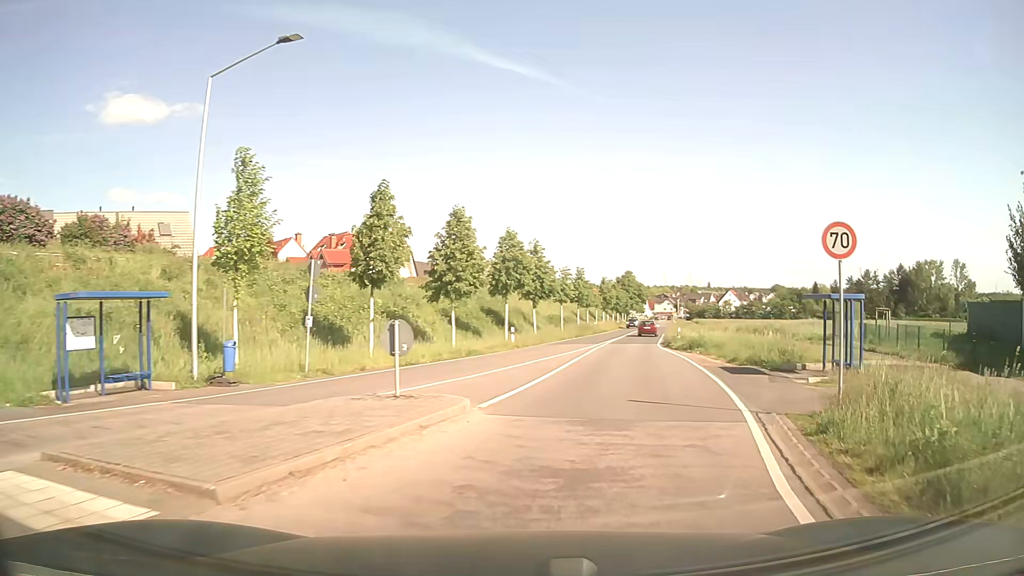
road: unclassified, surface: asphalt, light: Day
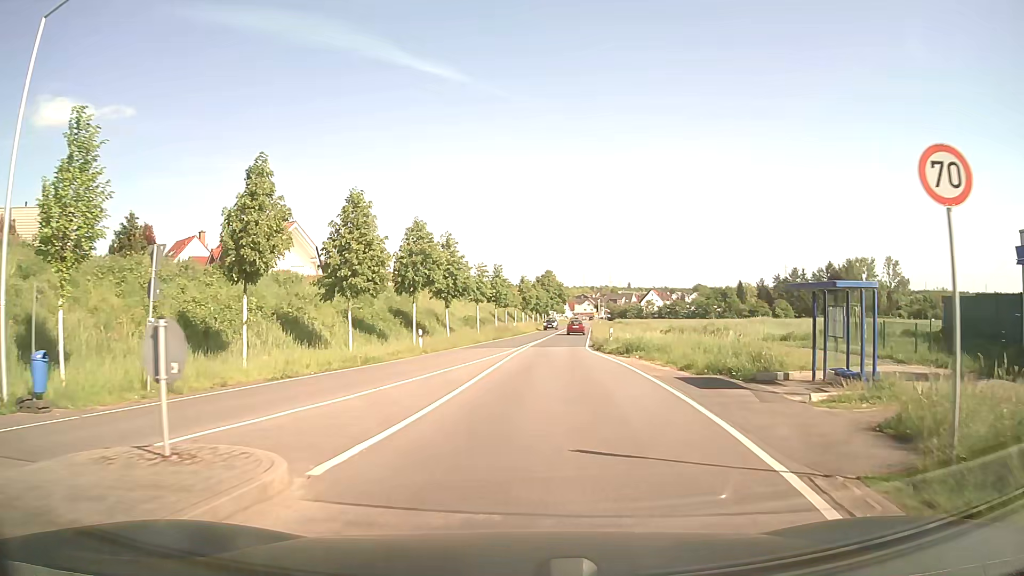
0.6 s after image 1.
(+0.3, +5.2) m; +6°
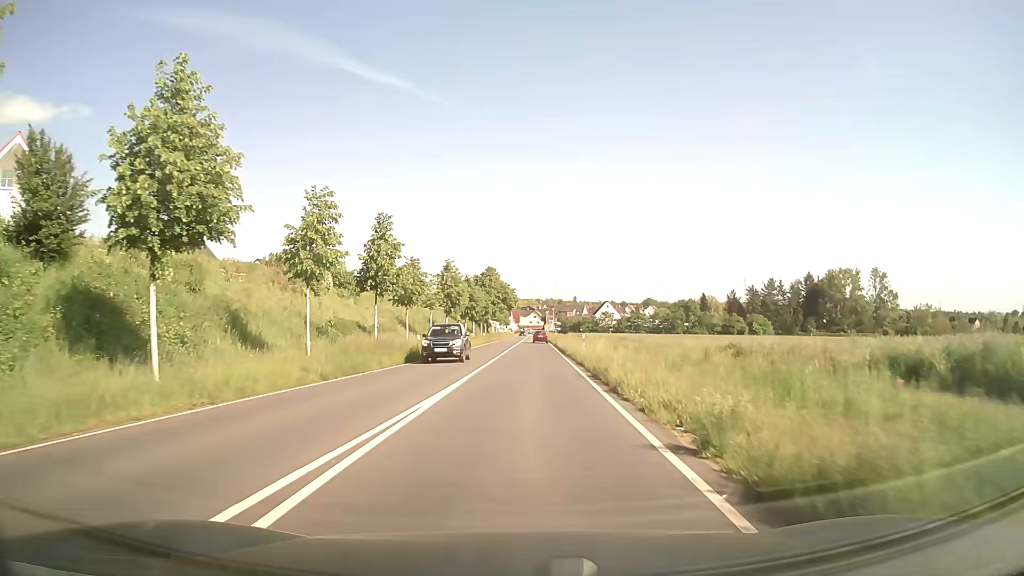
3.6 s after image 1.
(+2.0, +34.5) m; +5°
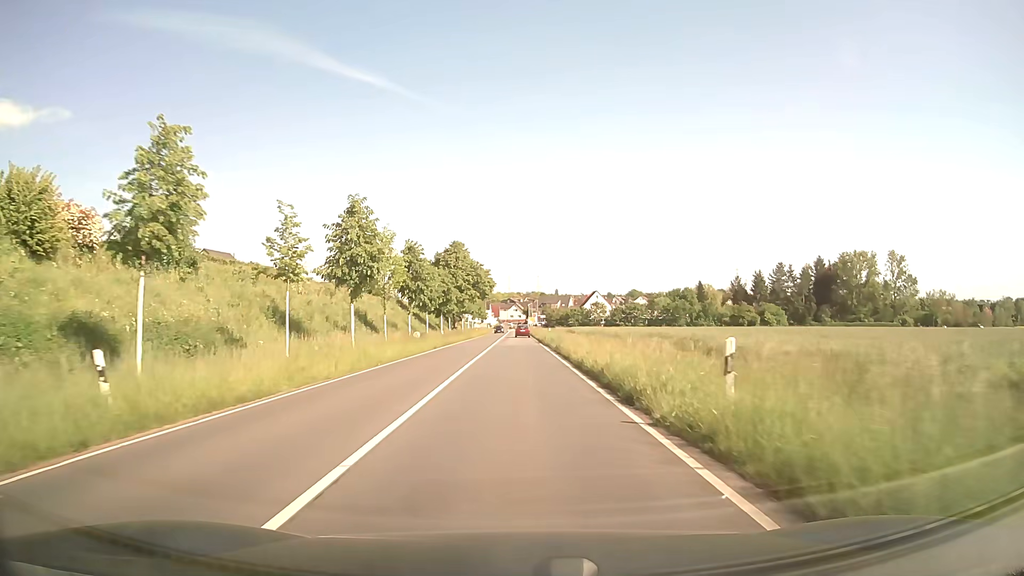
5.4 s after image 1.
(+0.6, +28.2) m; +2°
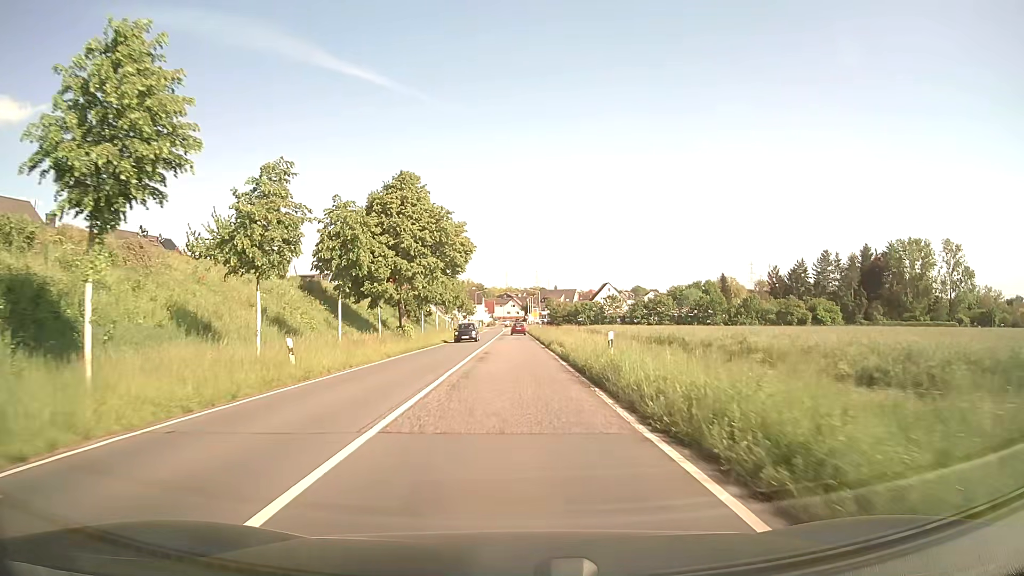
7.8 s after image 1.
(+0.1, +37.3) m; 0°
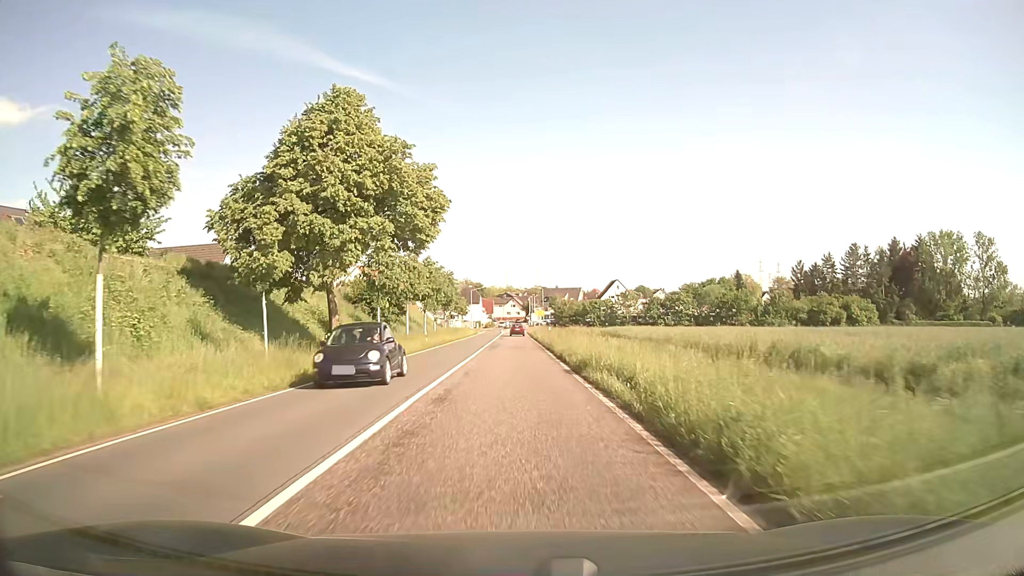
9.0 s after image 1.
(0.0, +17.7) m; 0°
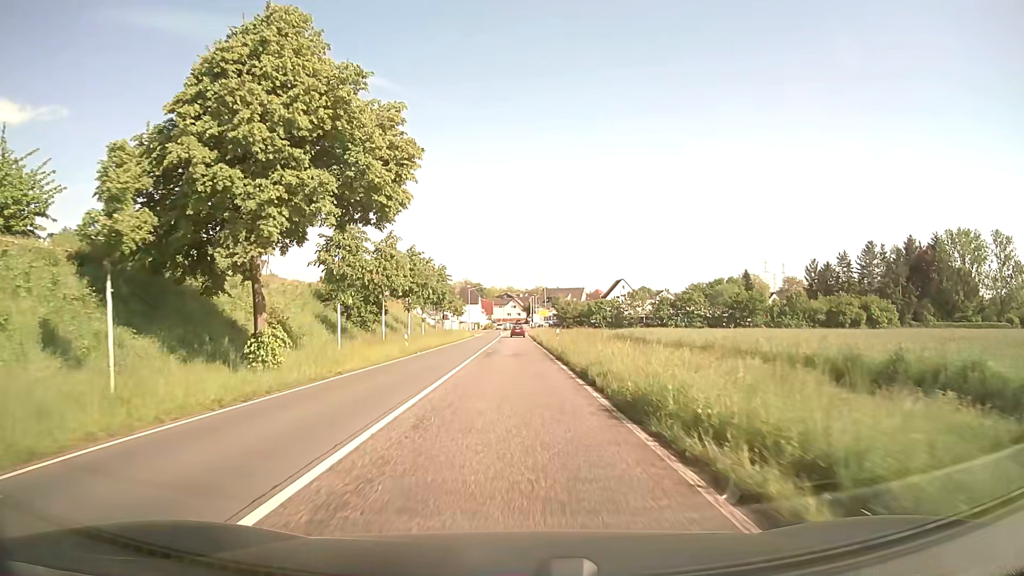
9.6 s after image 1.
(0.0, +8.7) m; 0°
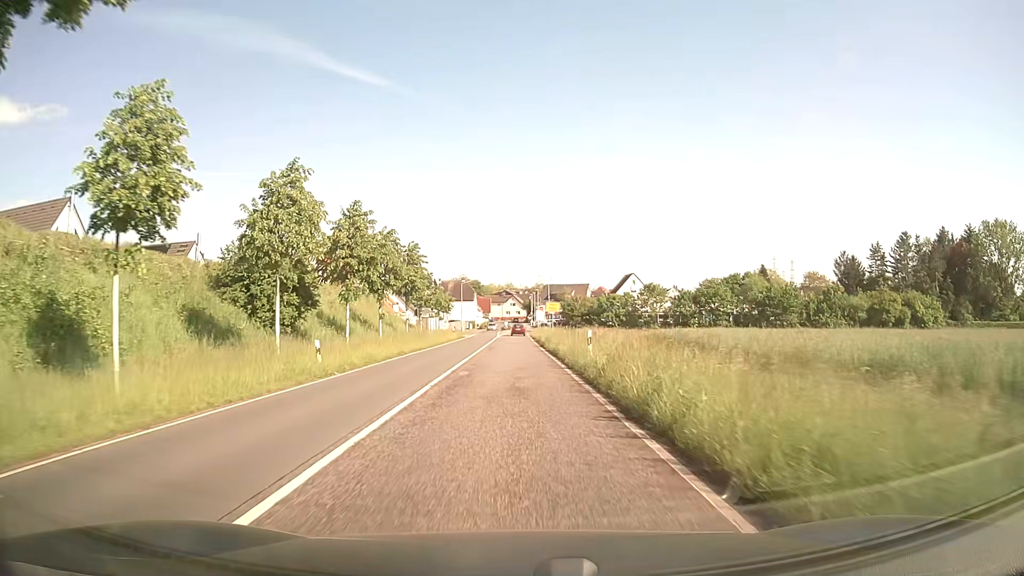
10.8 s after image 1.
(0.0, +17.3) m; 0°
(0, +10) (0, +20) (0, +30) (0, +40) (0, +50) (0, +60) (0, +70) (0, +80) (0, +90) (0, +100) m
